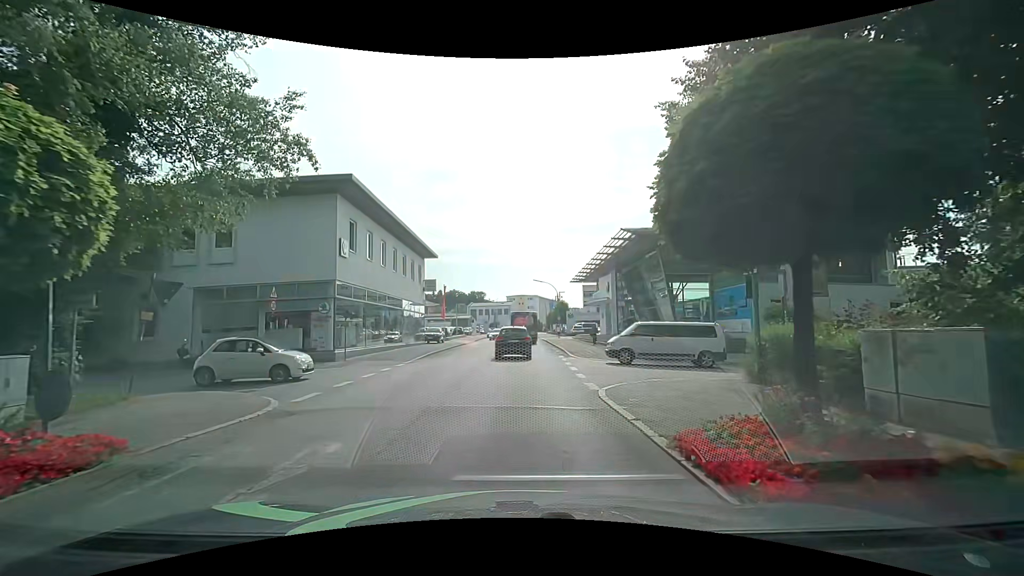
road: tertiary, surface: asphalt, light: Day
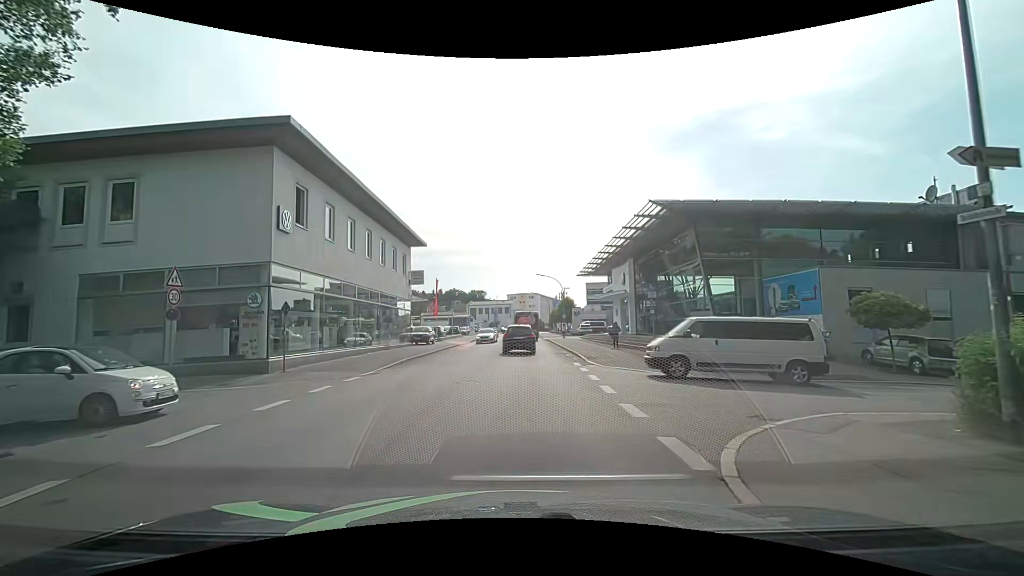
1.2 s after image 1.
(0.0, +7.0) m; -1°
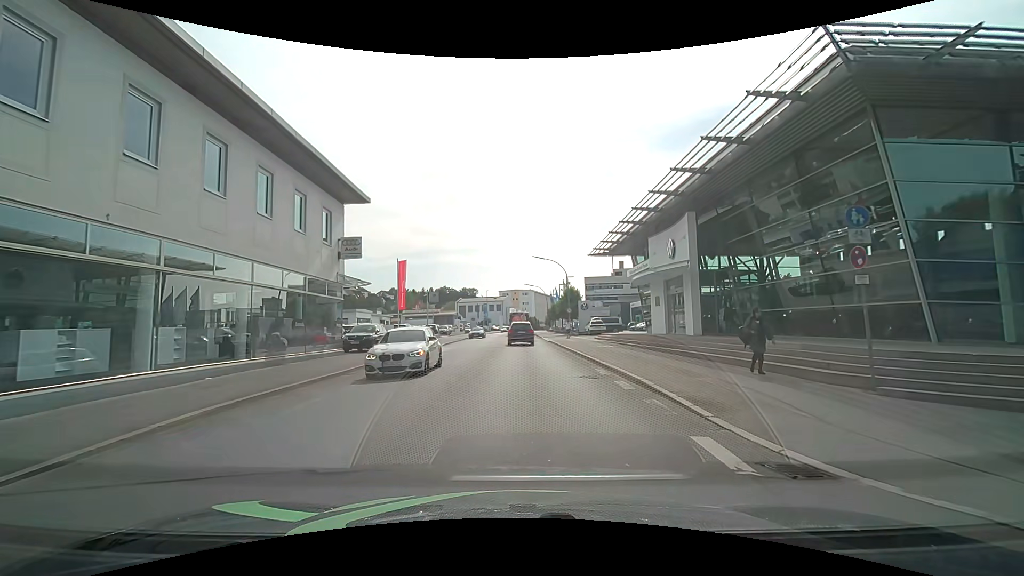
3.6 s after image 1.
(+0.3, +15.4) m; +1°
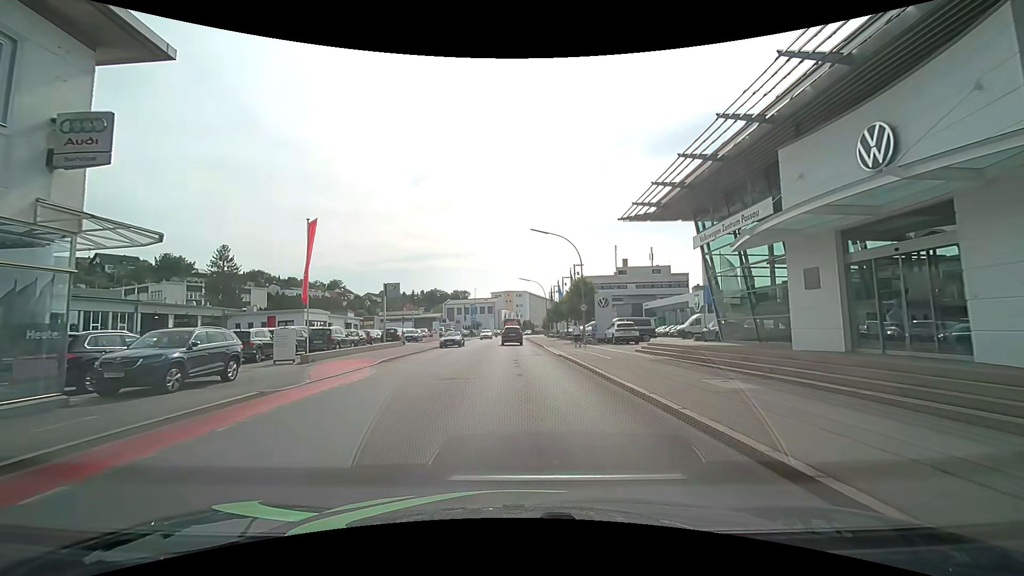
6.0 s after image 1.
(+0.2, +16.8) m; +1°
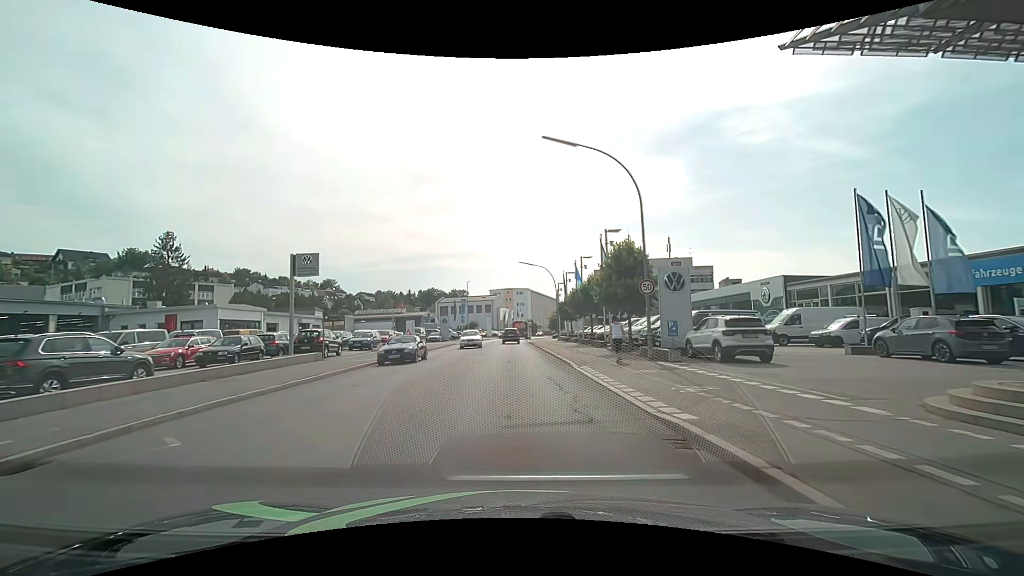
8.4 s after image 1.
(0.0, +18.2) m; 0°
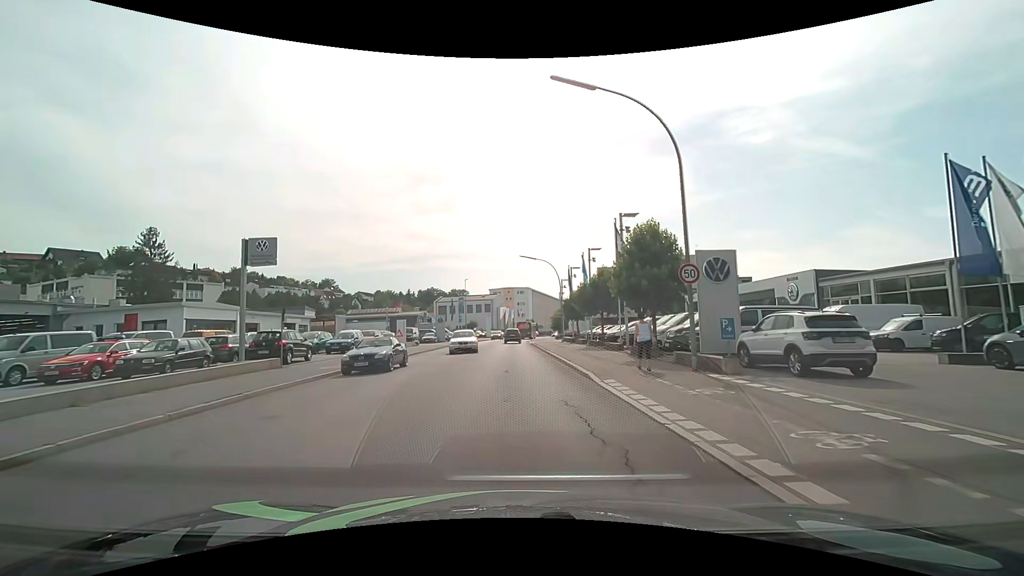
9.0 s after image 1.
(0.0, +4.6) m; 0°
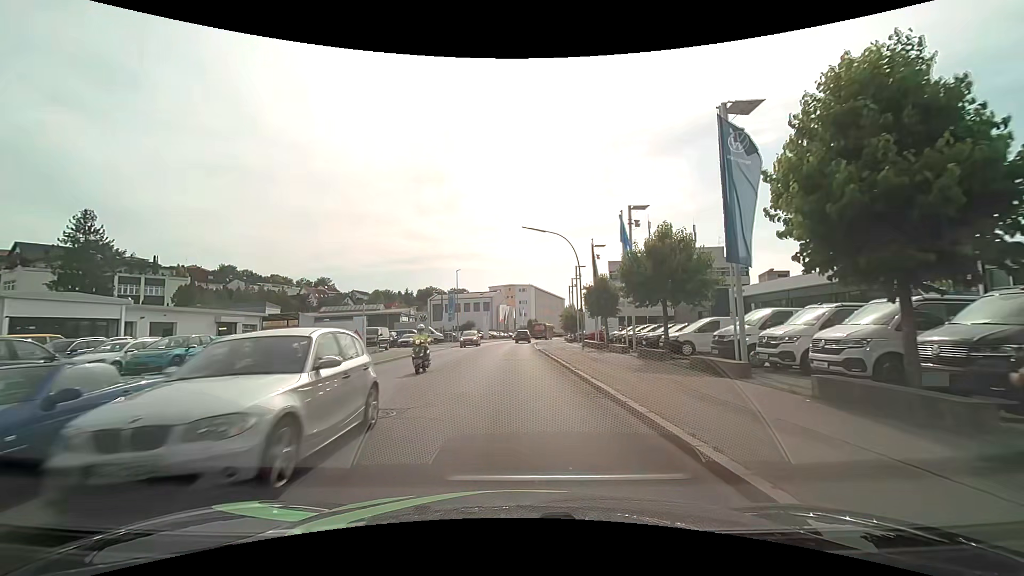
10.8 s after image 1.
(-0.1, +14.2) m; 0°
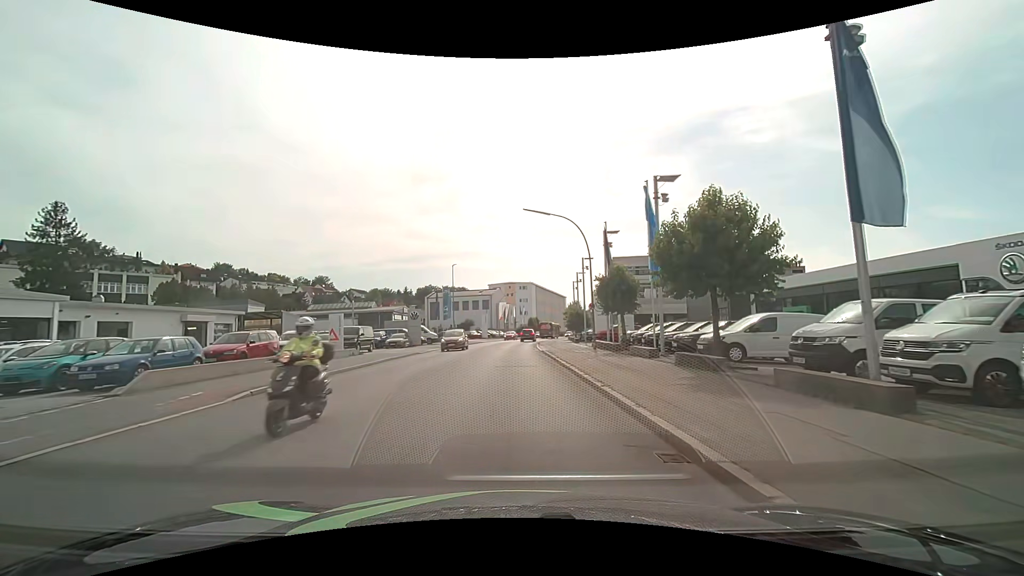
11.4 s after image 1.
(0.0, +5.0) m; -1°
(0, +10) (0, +20) (0, +30) (0, +40) (0, +50) (+1, +60) (+2, +70) (+3, +80) (+5, +90) (+7, +100) m
